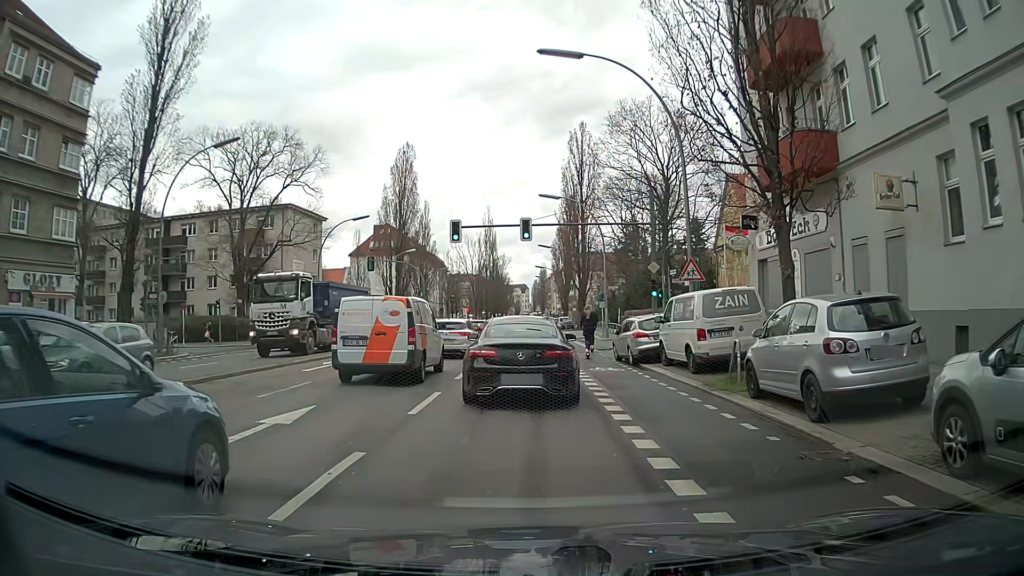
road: secondary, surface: asphalt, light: Day
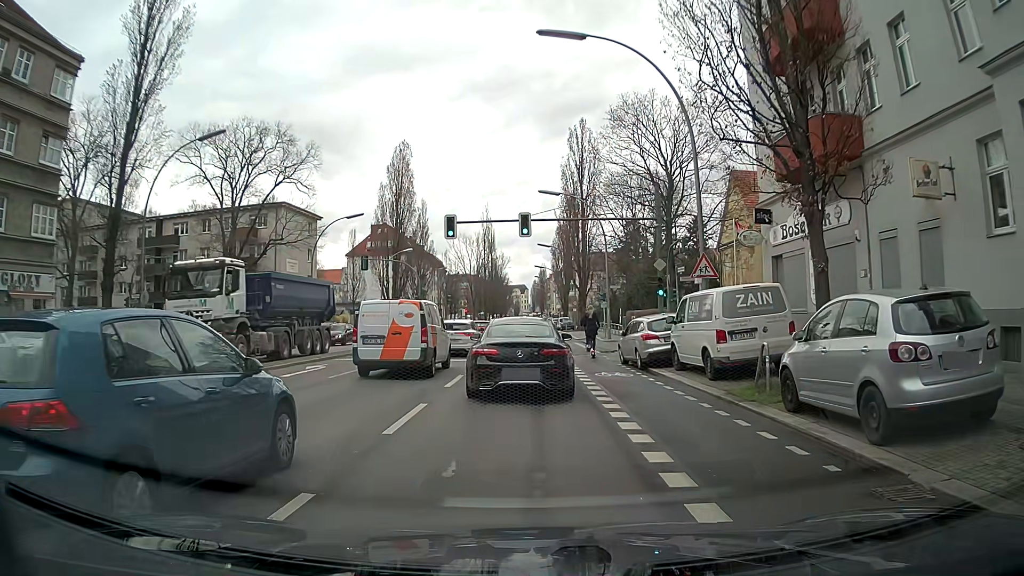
(0.0, +1.8) m; -1°
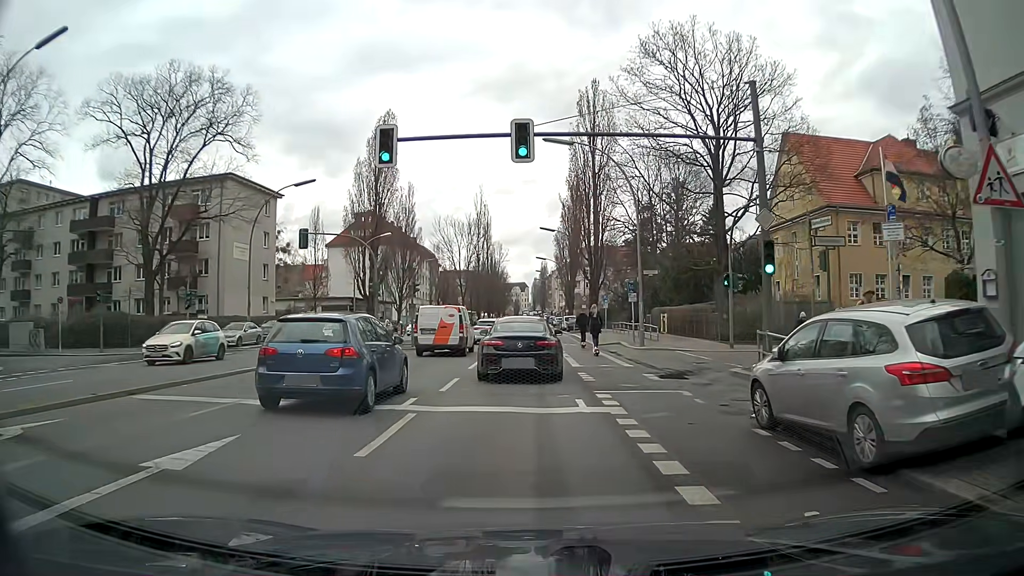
(+0.4, +13.8) m; +1°
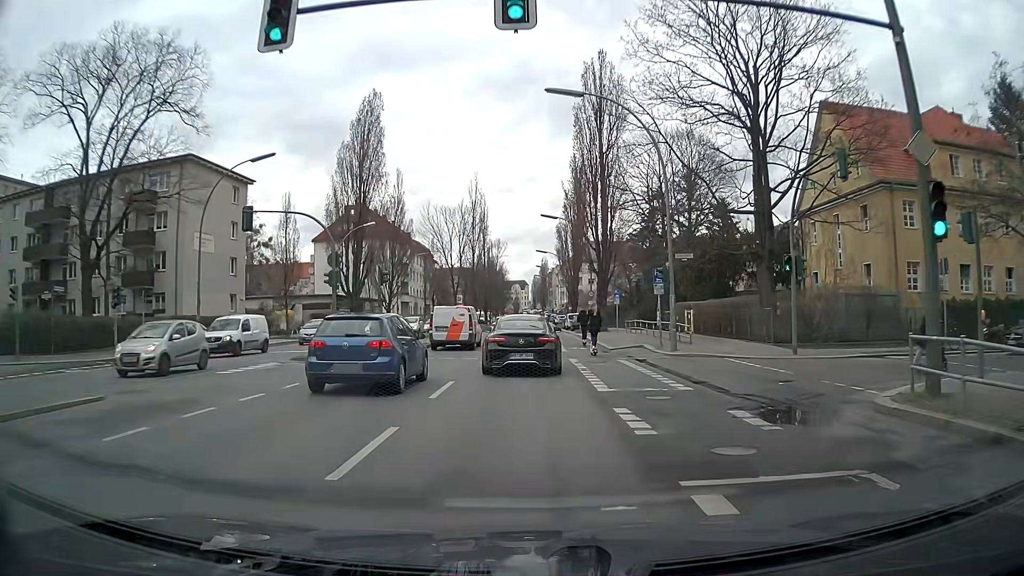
(0.0, +7.4) m; +1°
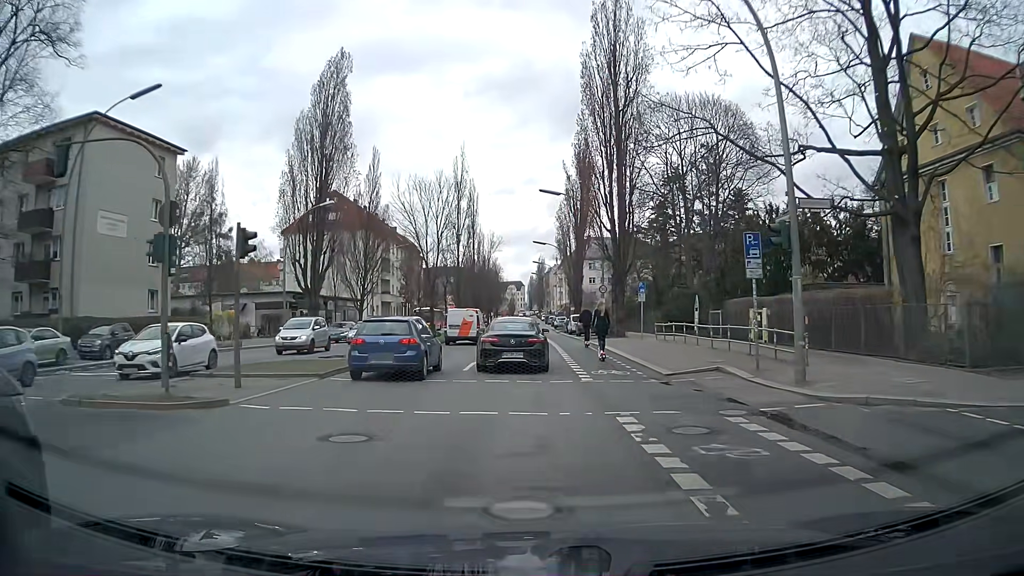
(-0.1, +12.9) m; -1°
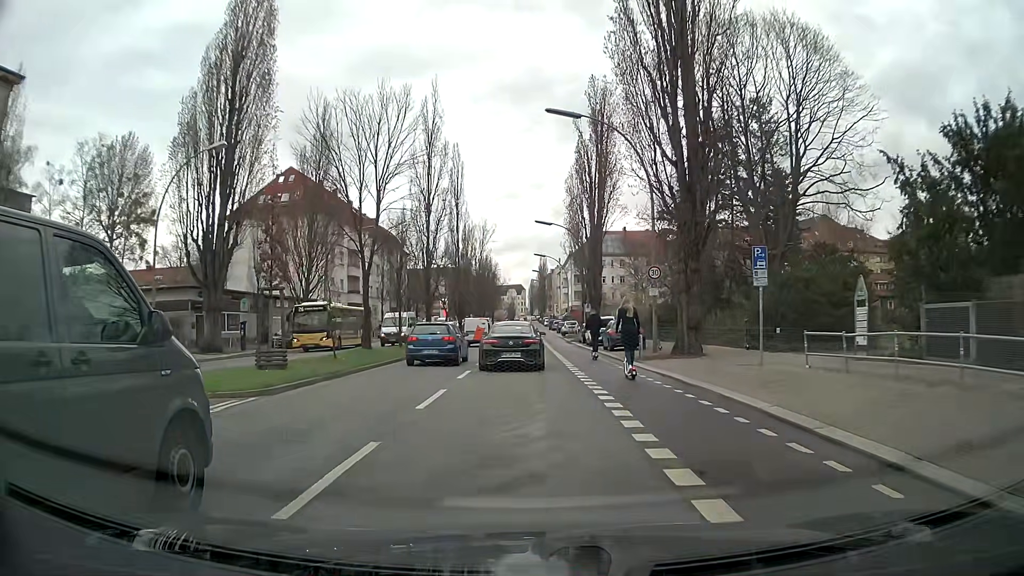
(+0.2, +19.8) m; 0°
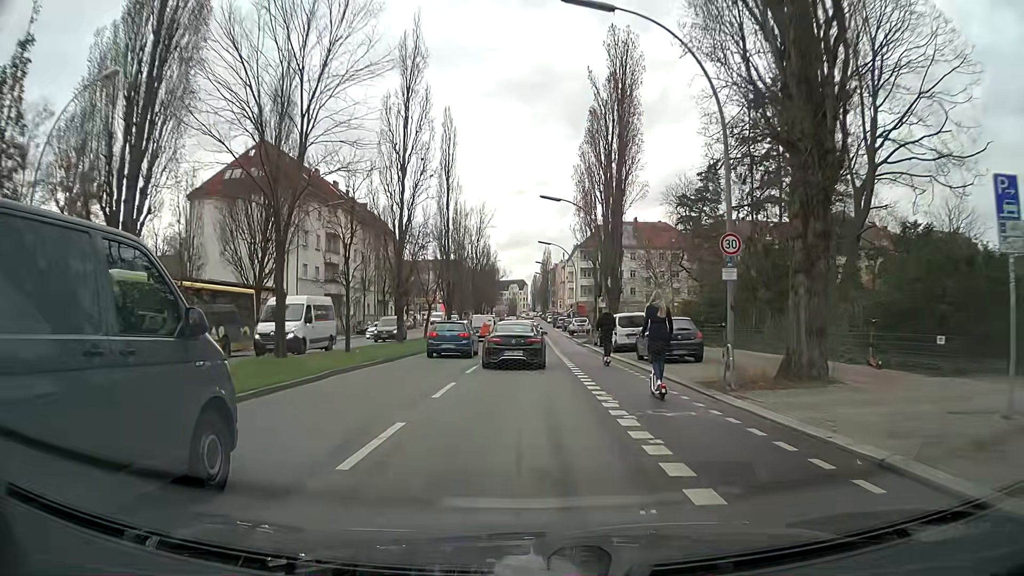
(0.0, +10.6) m; 0°
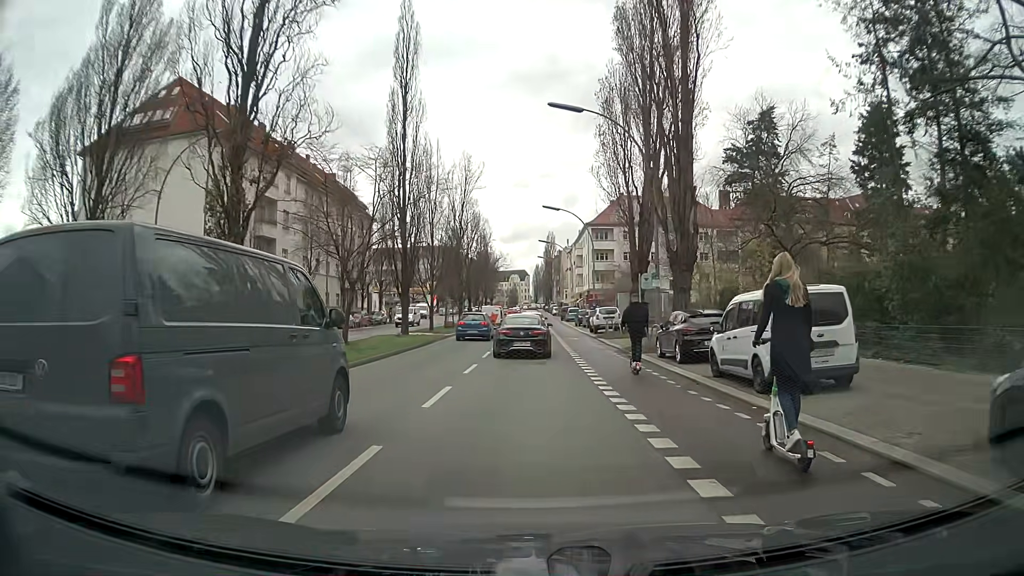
(+0.1, +19.9) m; +1°
